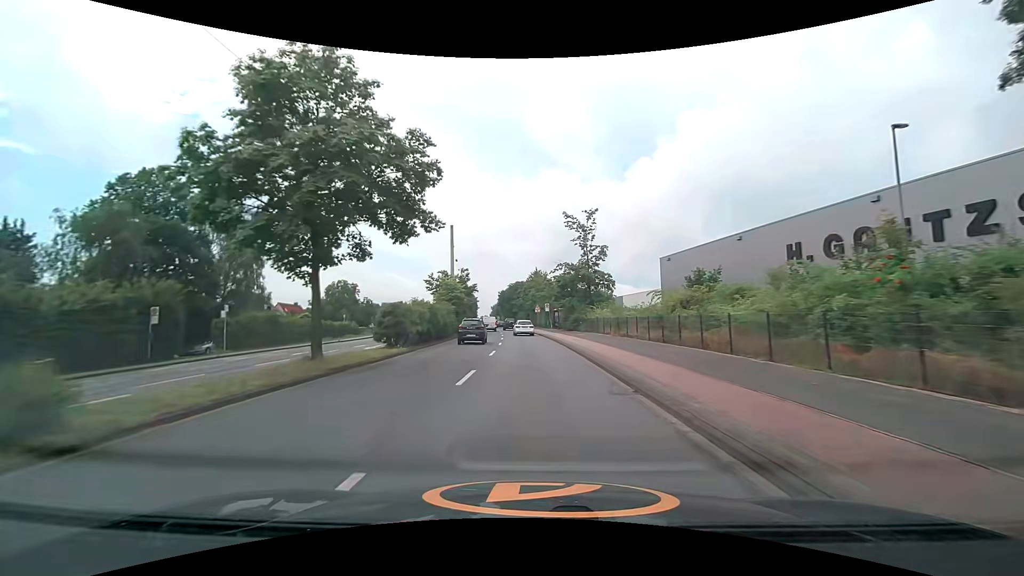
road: secondary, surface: asphalt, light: Day
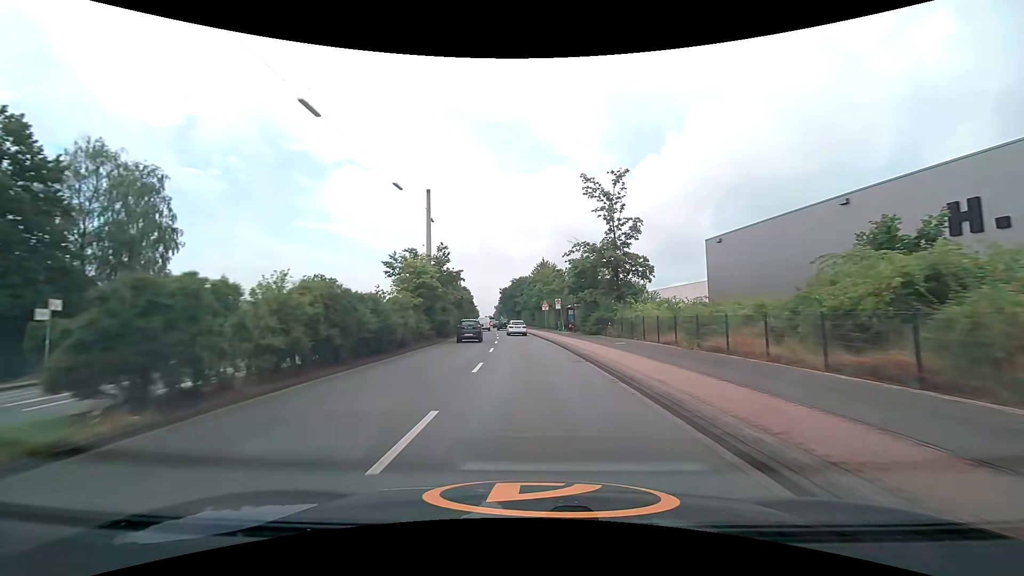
(-0.1, +15.0) m; -1°
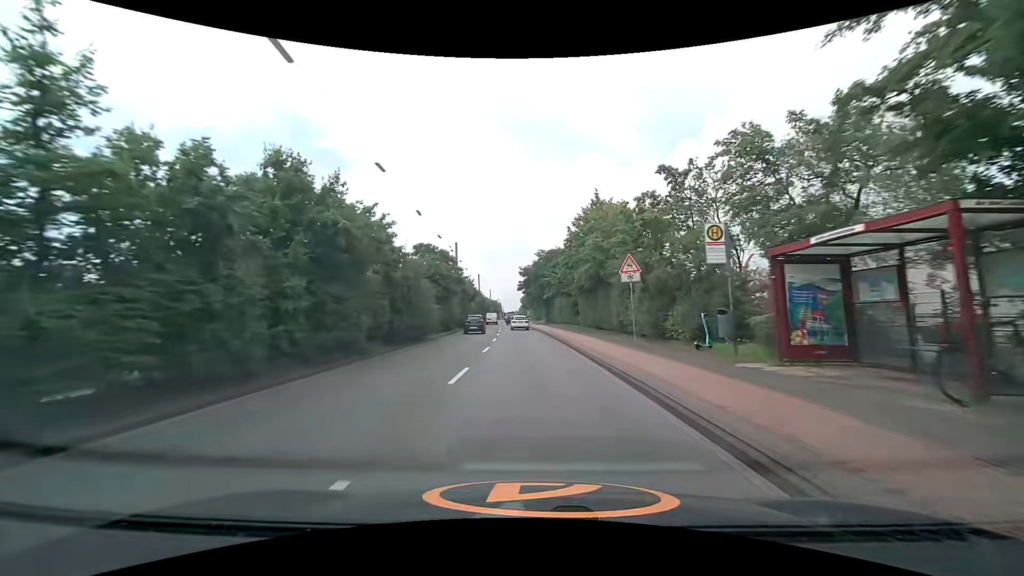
(-0.9, +38.7) m; -3°
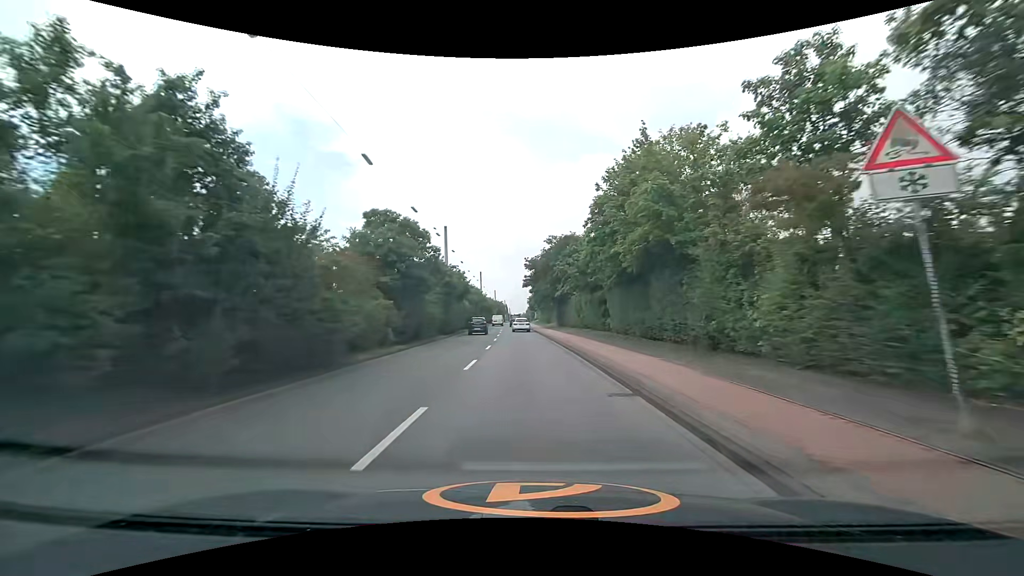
(-0.2, +14.1) m; -1°
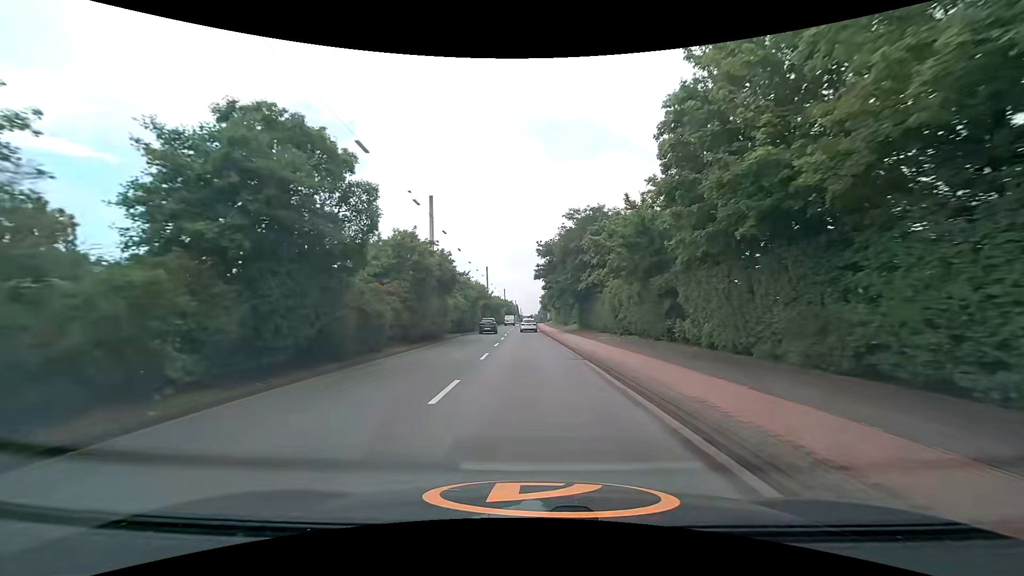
(-0.2, +14.1) m; -1°
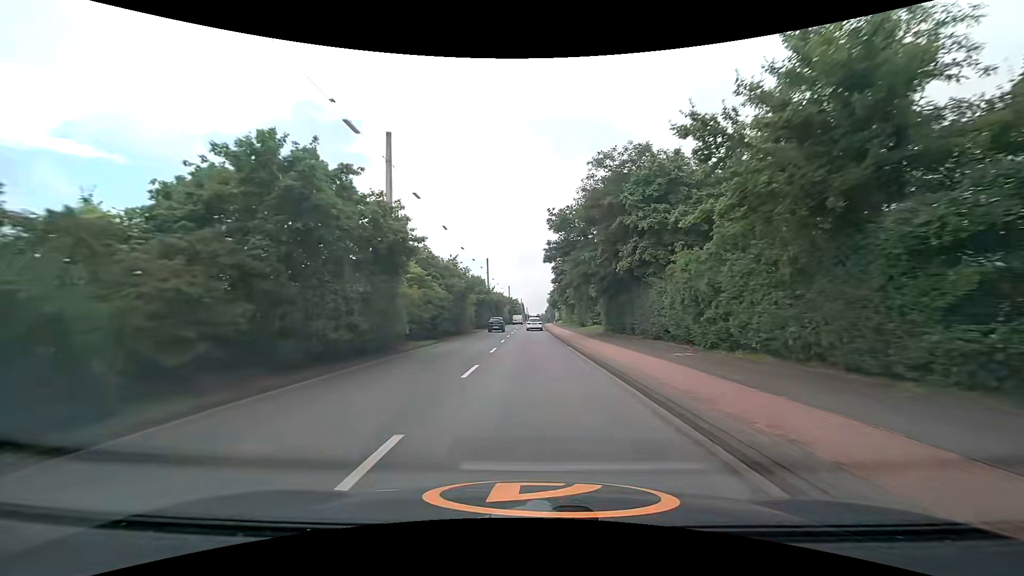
(-0.1, +14.2) m; -1°
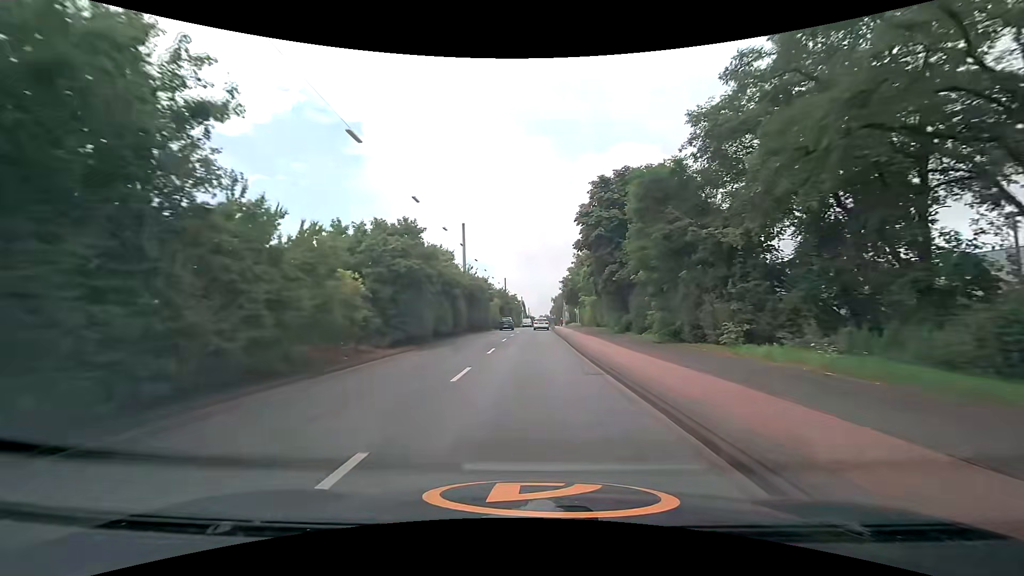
(-0.1, +35.8) m; 0°
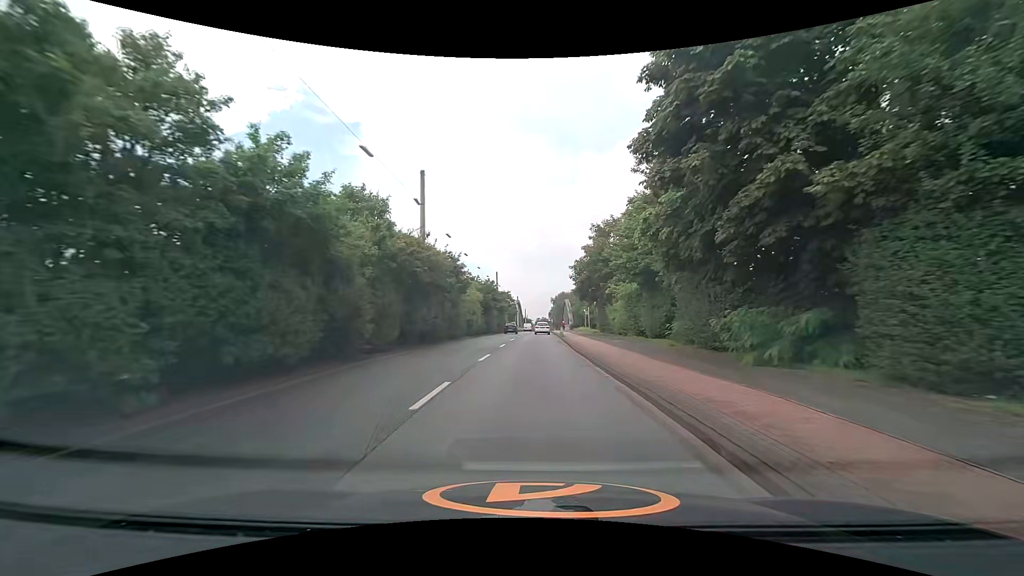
(-0.1, +21.5) m; 0°
(0, +10) (0, +20) (0, +30) (+1, +40) (+1, +50) (+1, +60) (+1, +70) (+2, +80) (+2, +90) (+2, +100) m
